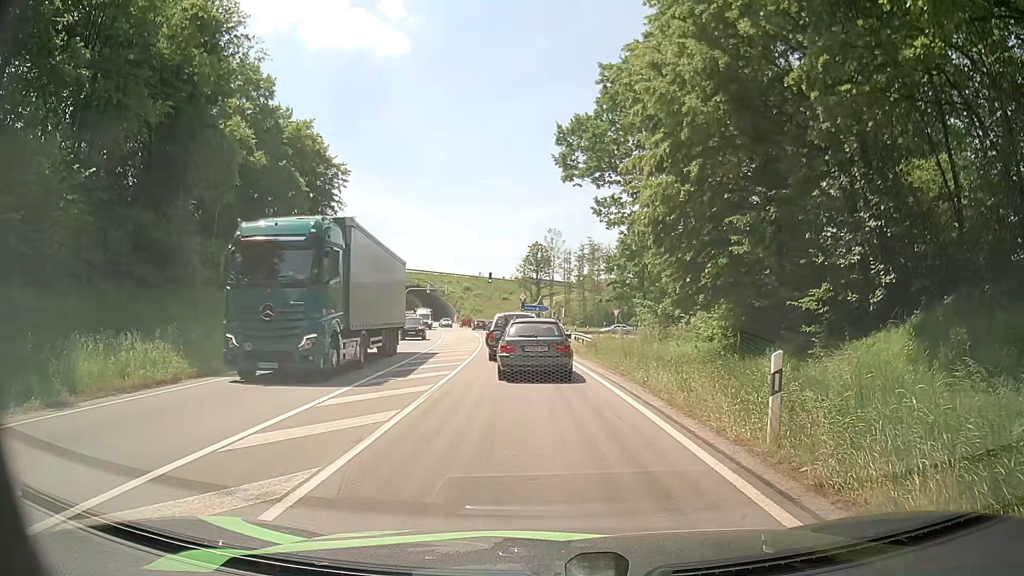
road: primary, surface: asphalt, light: Day
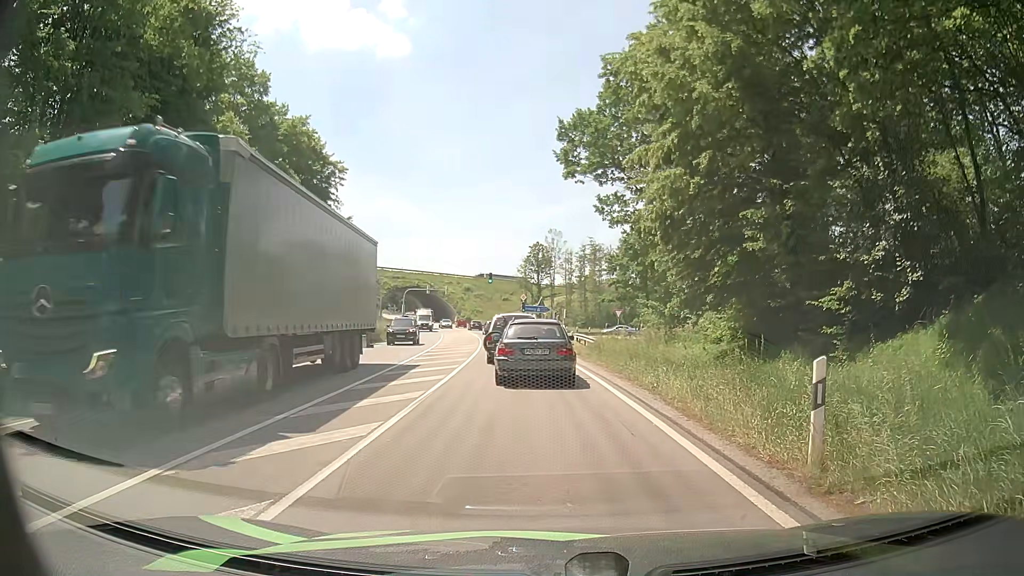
(0.0, +1.2) m; -1°
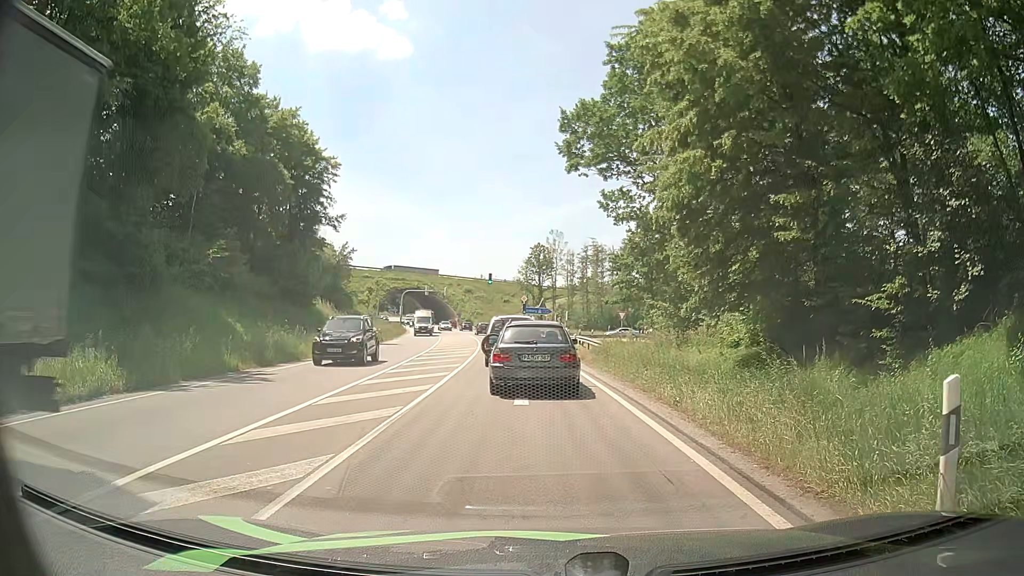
(0.0, +2.2) m; +2°
